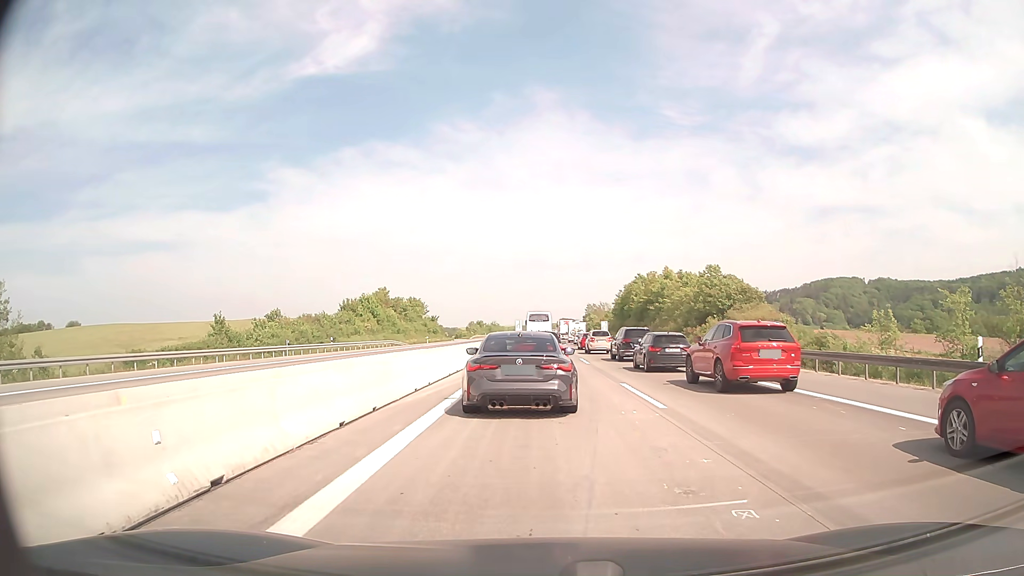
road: motorway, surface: concrete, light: Day
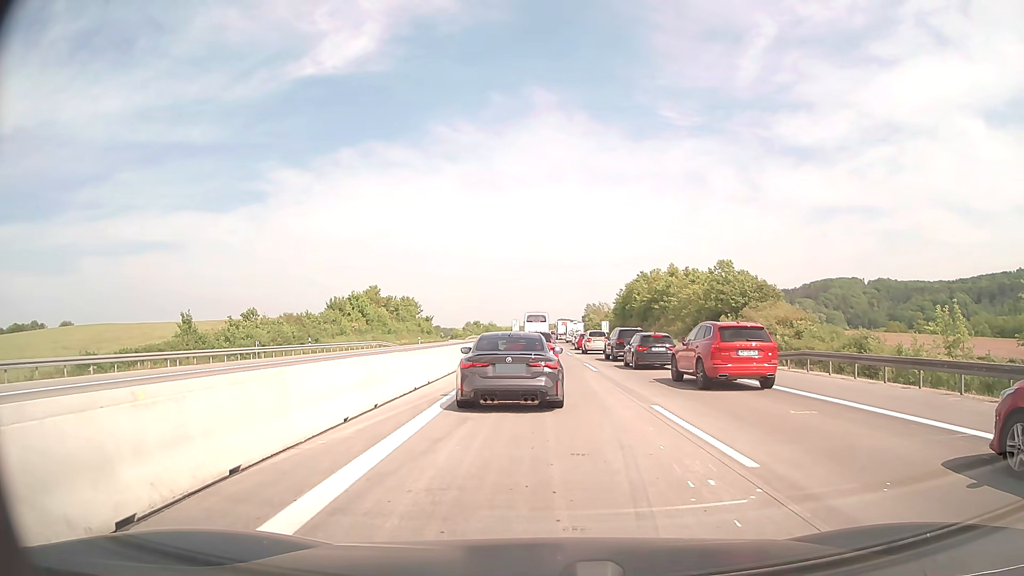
(0.0, +5.5) m; +1°
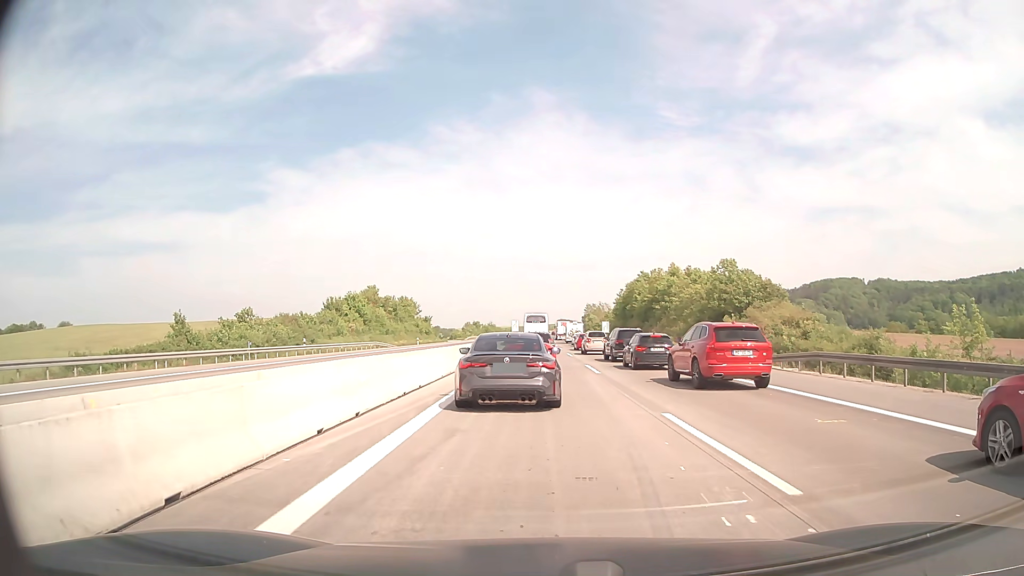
(0.0, +1.2) m; 0°
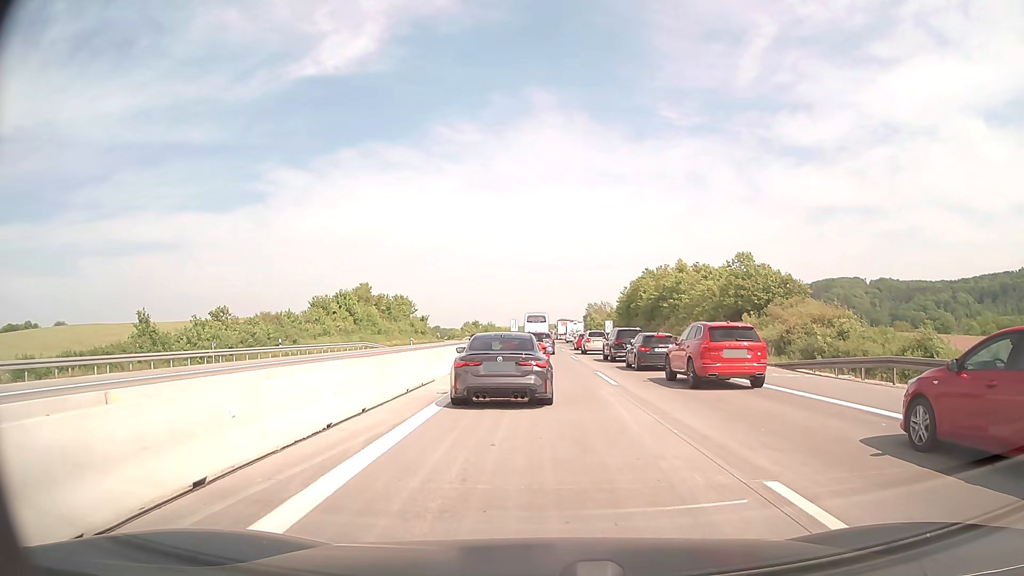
(0.0, +5.5) m; +1°
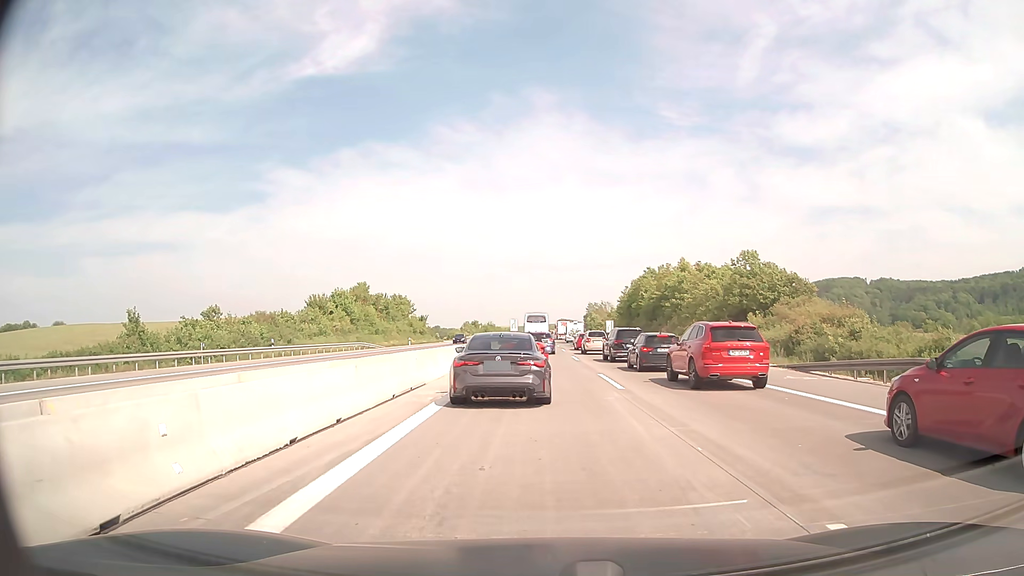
(0.0, +1.5) m; 0°
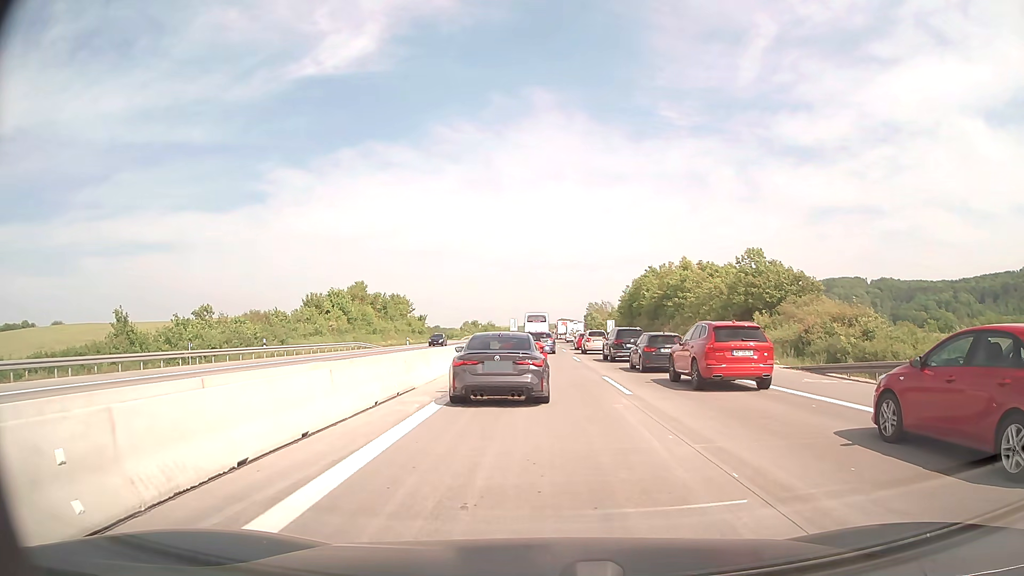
(0.0, +1.5) m; -1°
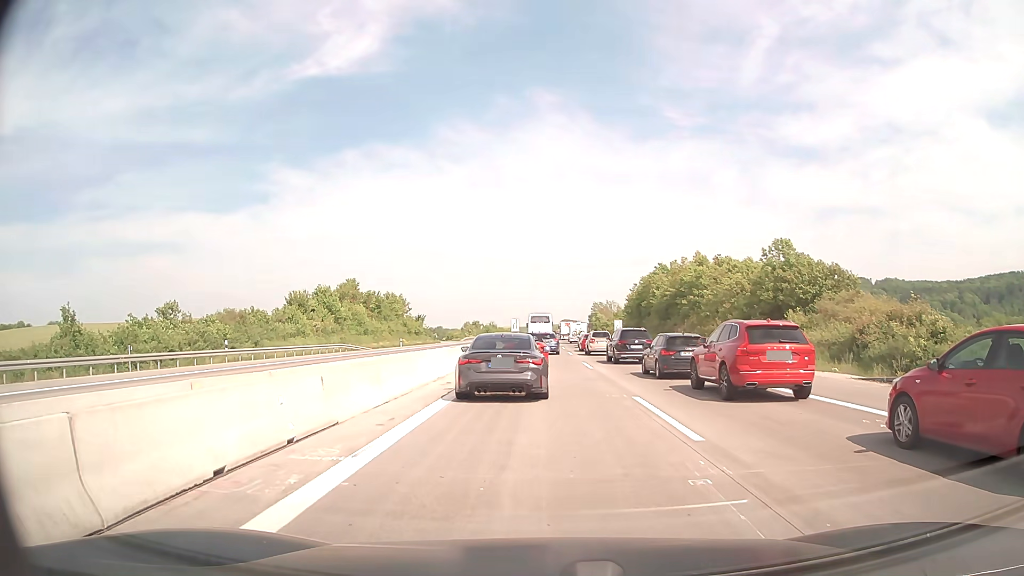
(0.0, +6.6) m; 0°
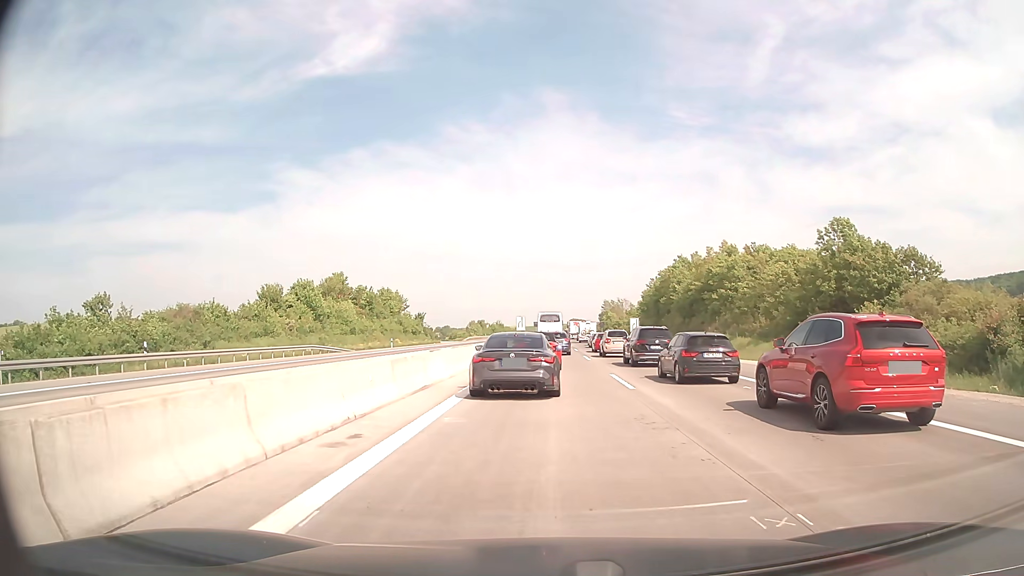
(0.0, +10.2) m; -1°
(0, +10) (0, +20) (0, +30) (0, +40) (0, +50) (0, +60) (0, +70) (+1, +80) (+1, +90) (+1, +100) m
